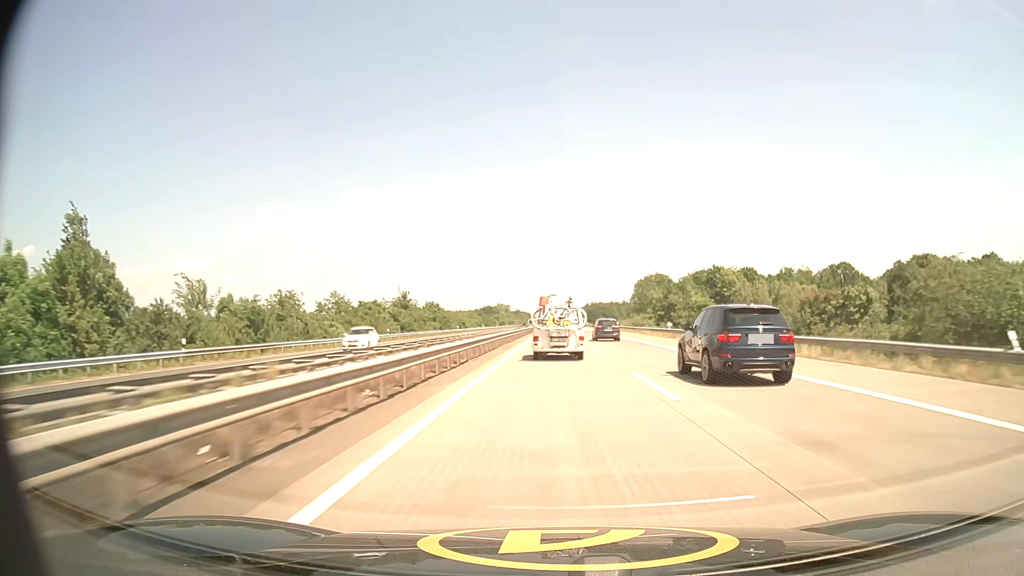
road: motorway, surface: asphalt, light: Day
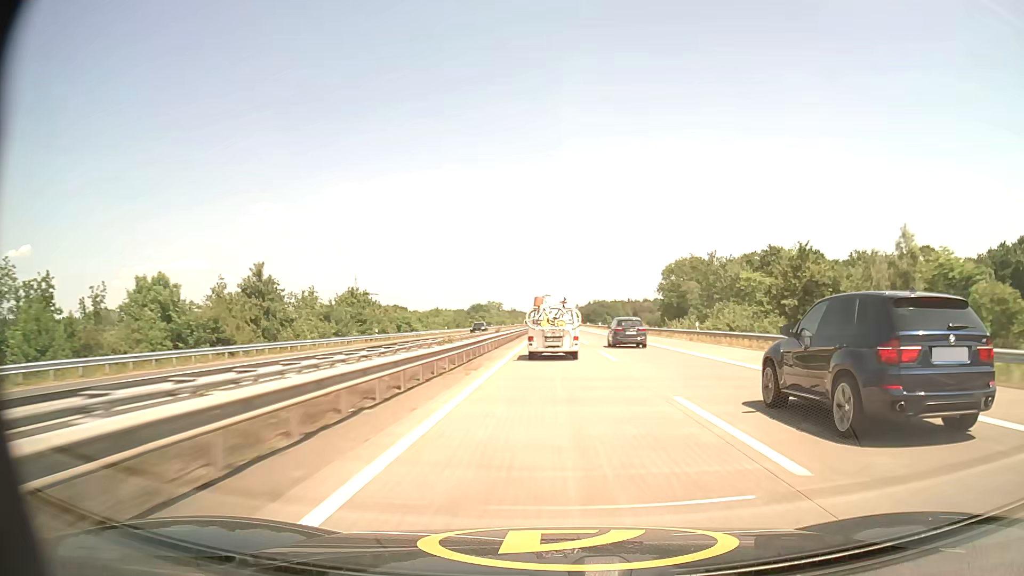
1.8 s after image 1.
(-0.1, +60.3) m; 0°
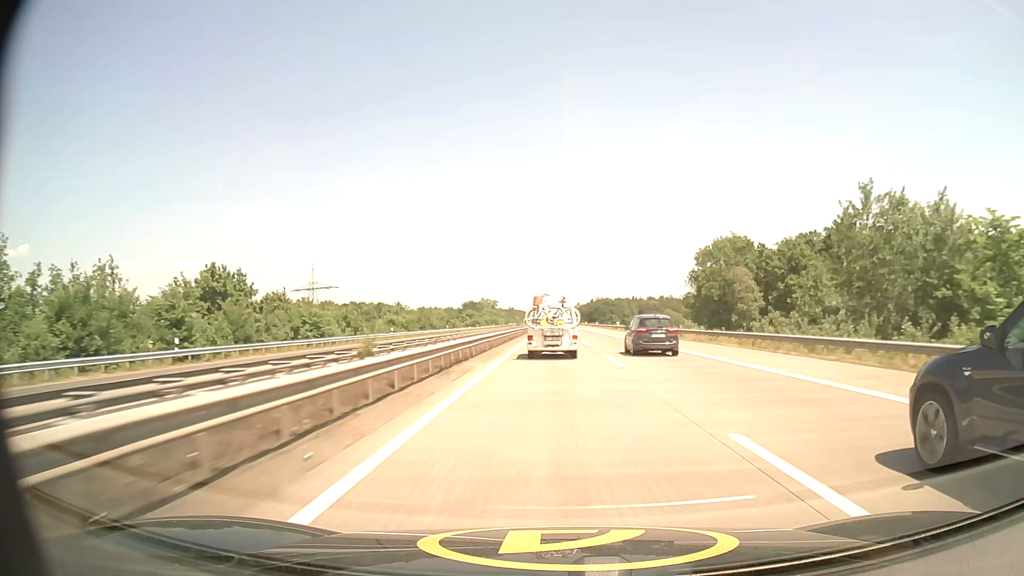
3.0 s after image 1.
(0.0, +40.0) m; 0°
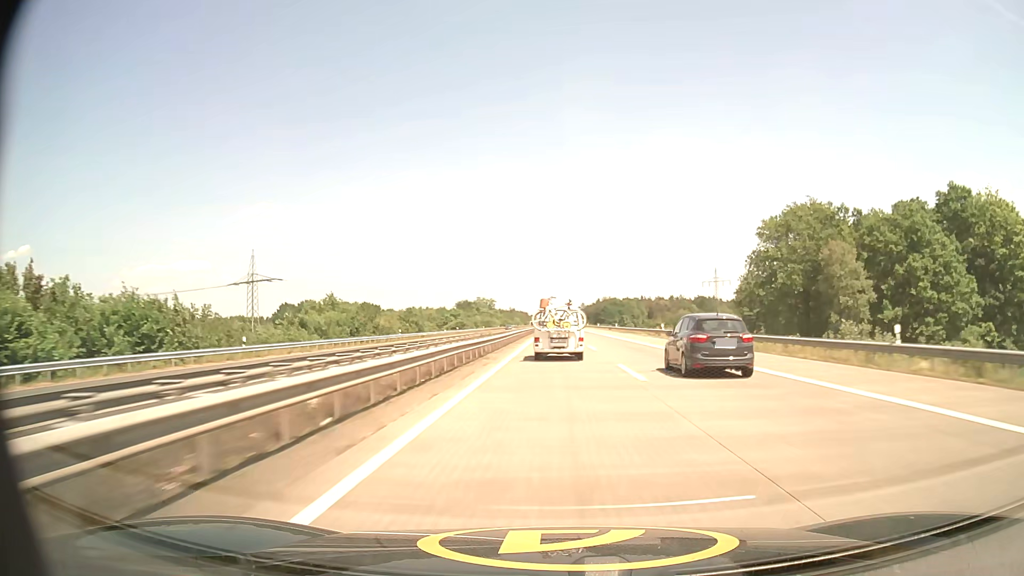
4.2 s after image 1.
(0.0, +39.9) m; 0°
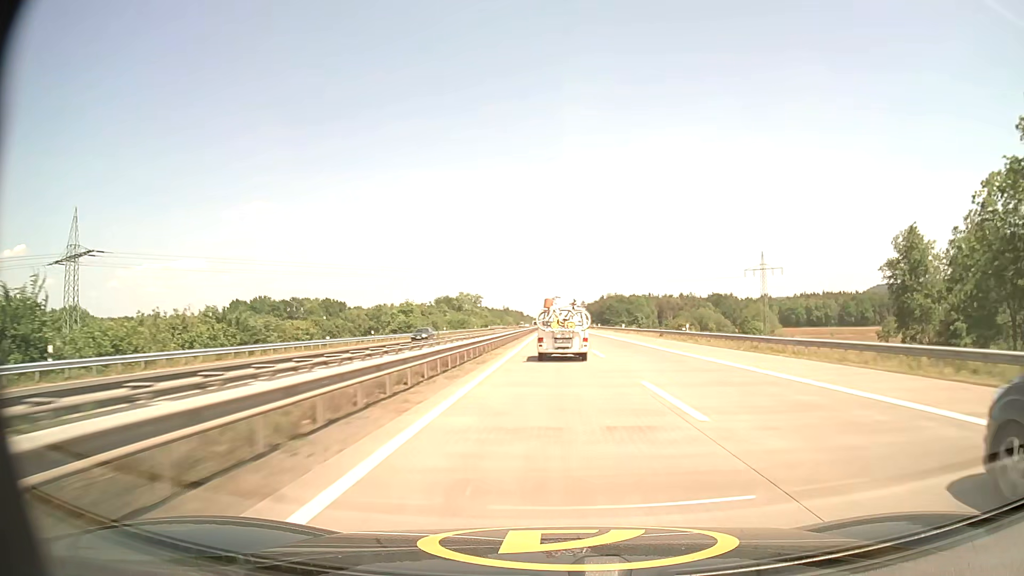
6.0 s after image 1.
(0.0, +60.7) m; 0°
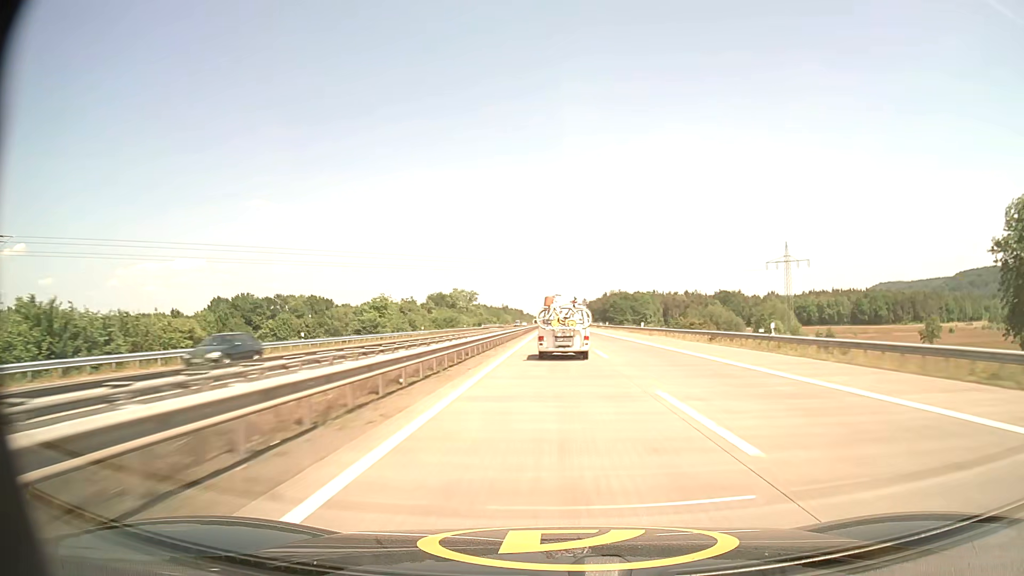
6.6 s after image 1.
(0.0, +20.4) m; 0°
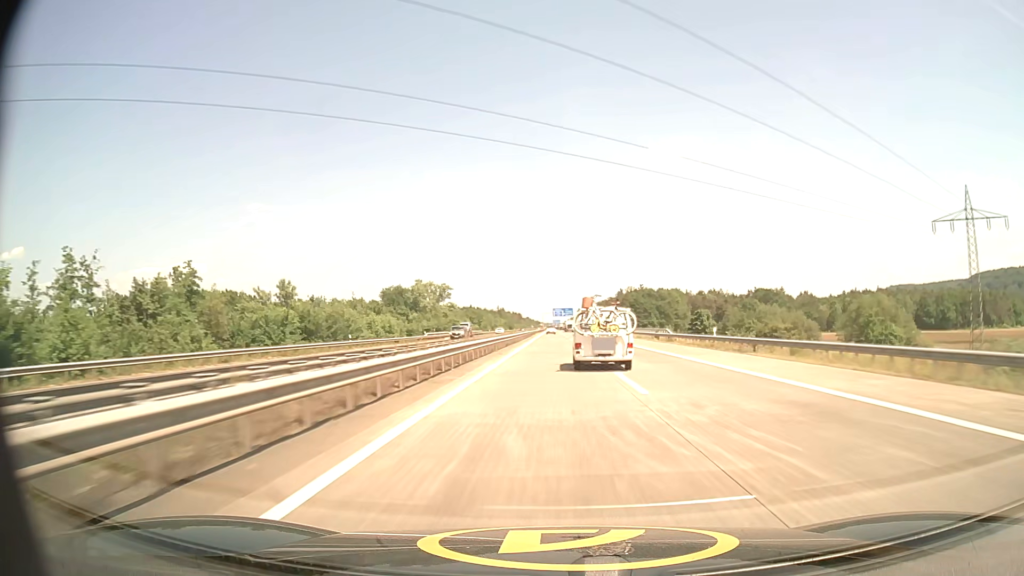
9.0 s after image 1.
(0.0, +83.8) m; 0°
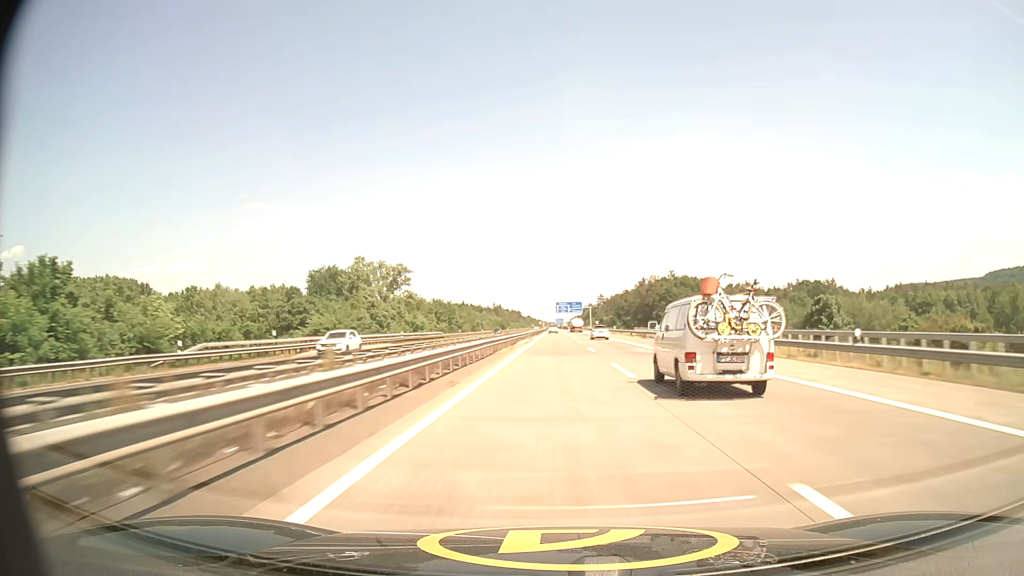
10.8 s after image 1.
(-0.2, +68.5) m; 0°
(0, +10) (0, +20) (0, +30) (0, +40) (0, +50) (0, +60) (0, +70) (0, +80) (0, +90) (0, +100) m
